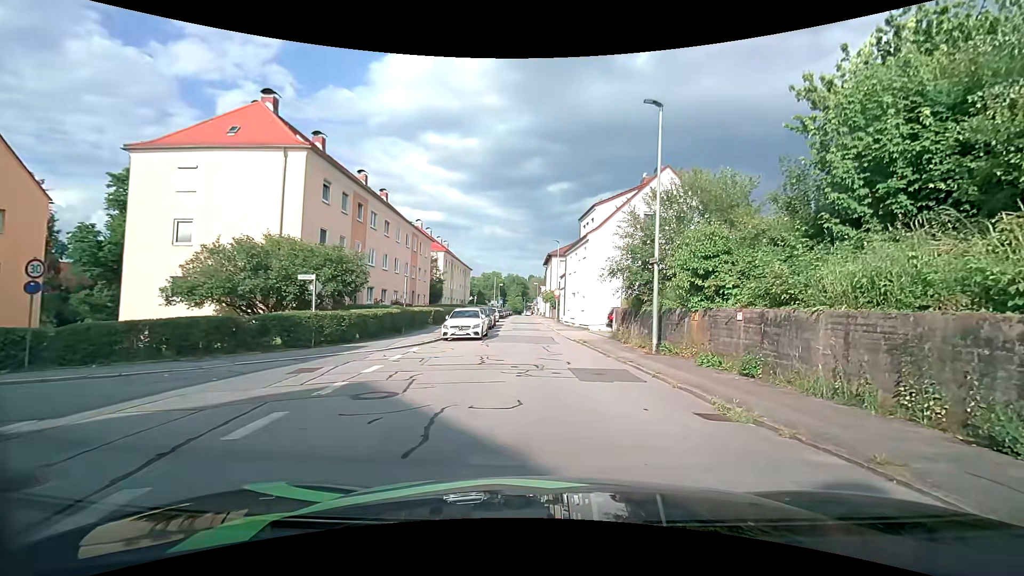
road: residential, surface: asphalt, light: Day
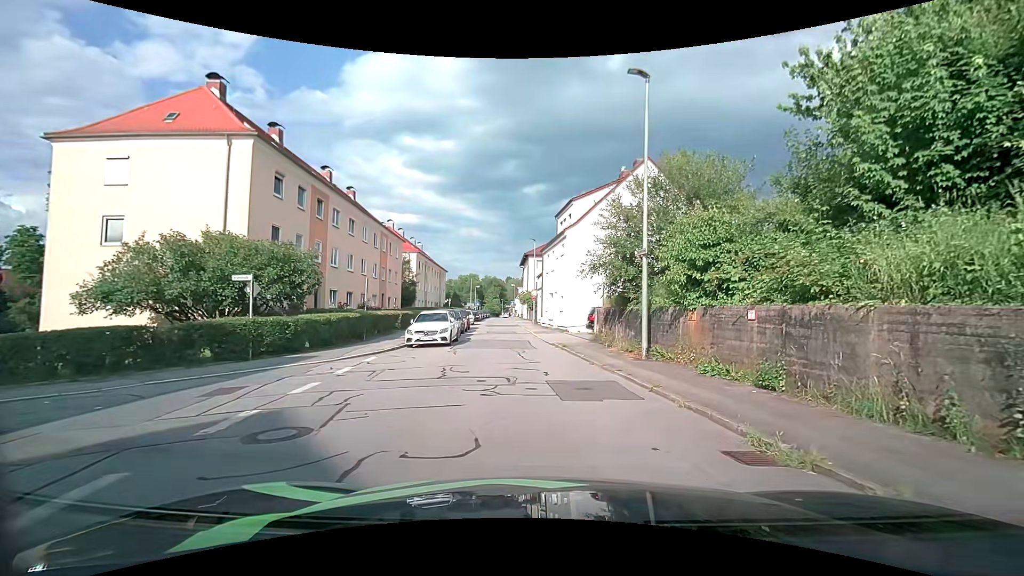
(0.0, +2.2) m; +3°
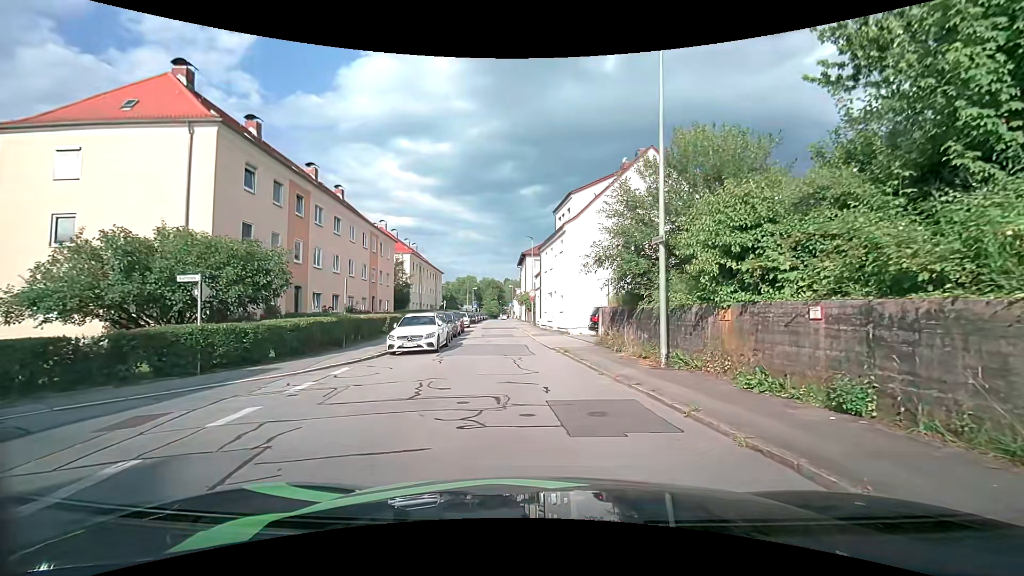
(0.0, +2.3) m; -1°
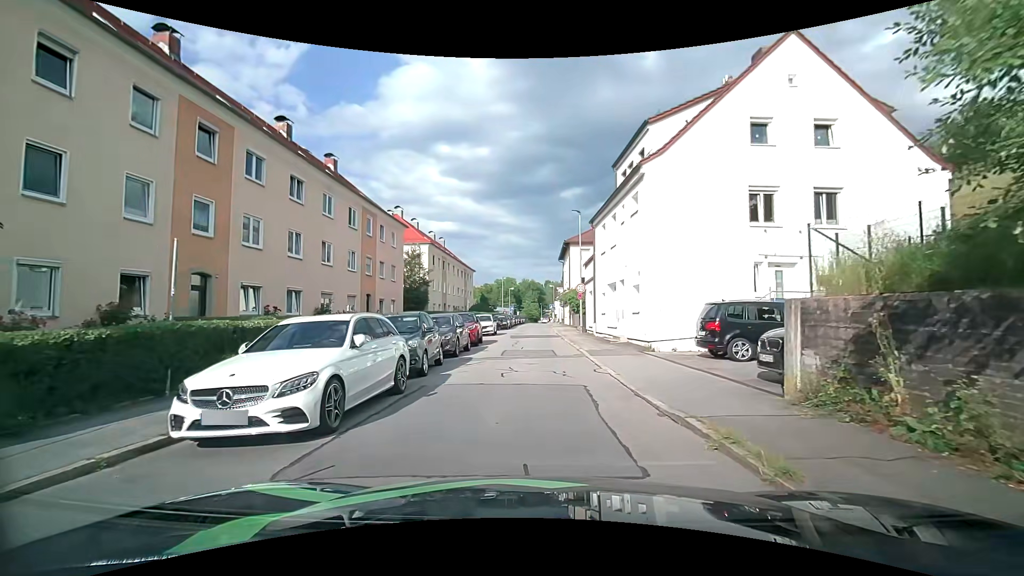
(-0.5, +12.3) m; -5°
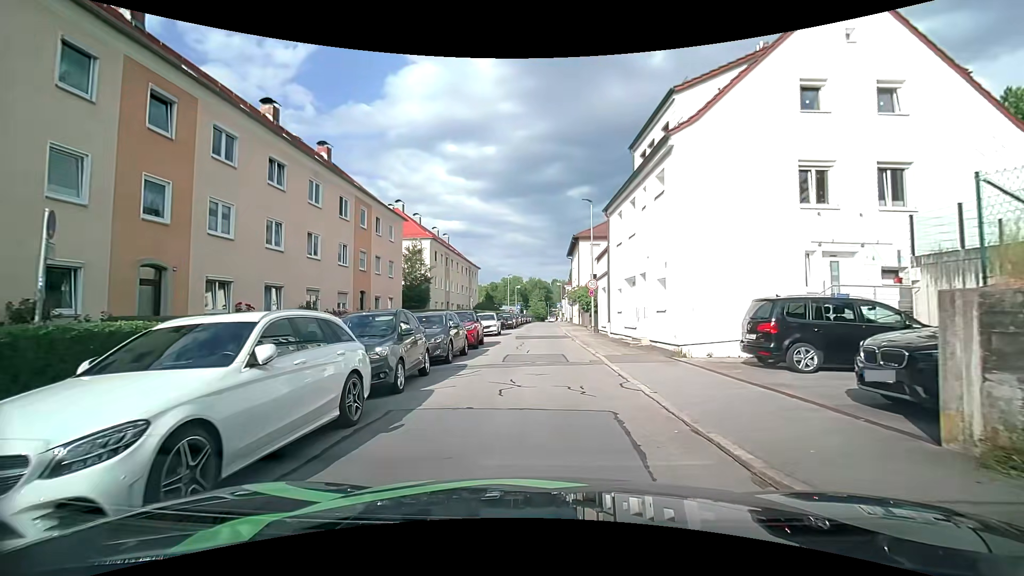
(0.0, +2.7) m; 0°
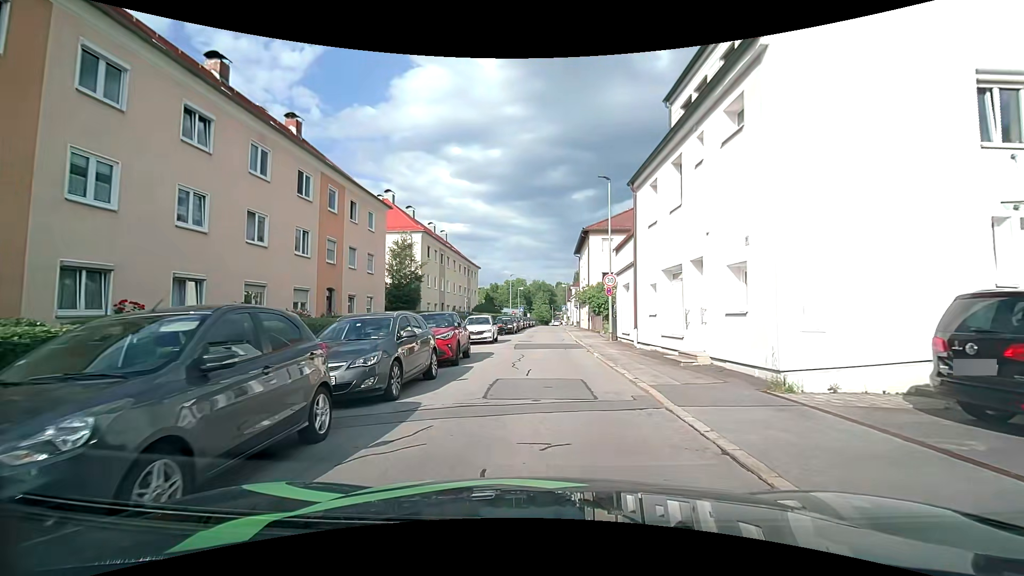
(-0.1, +5.7) m; 0°
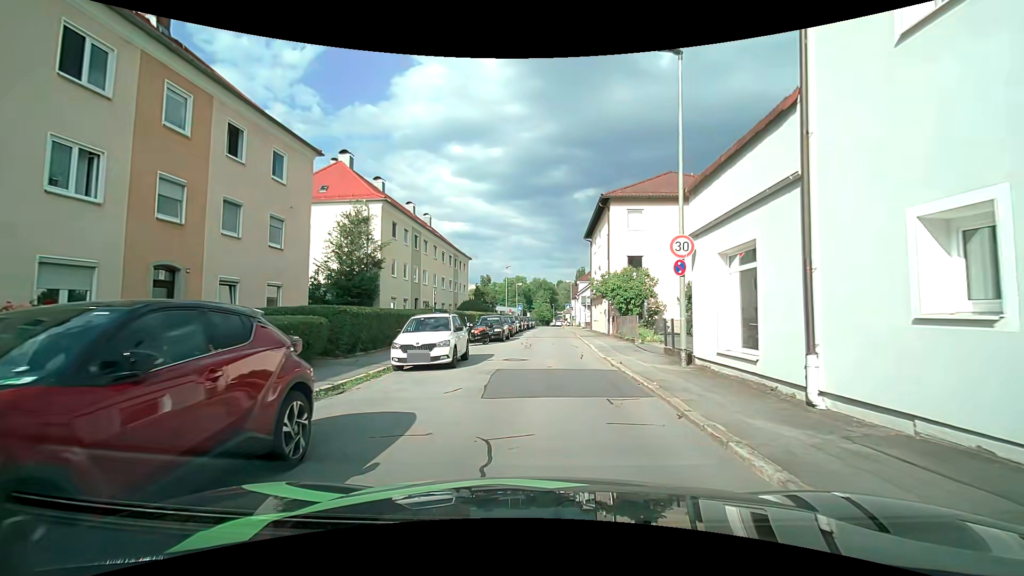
(-0.2, +12.0) m; -1°
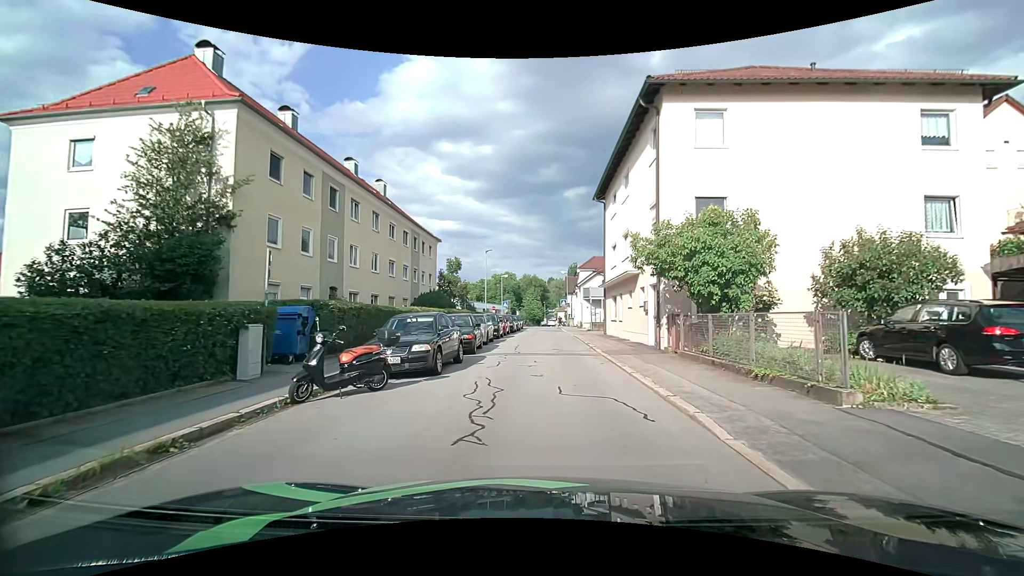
(+0.2, +15.5) m; +3°
